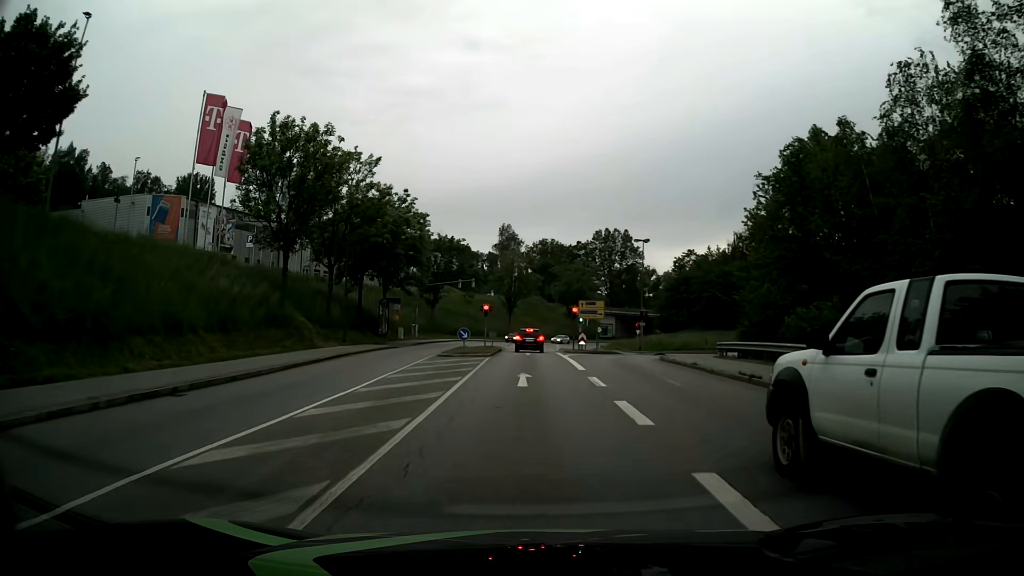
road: tertiary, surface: asphalt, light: Day
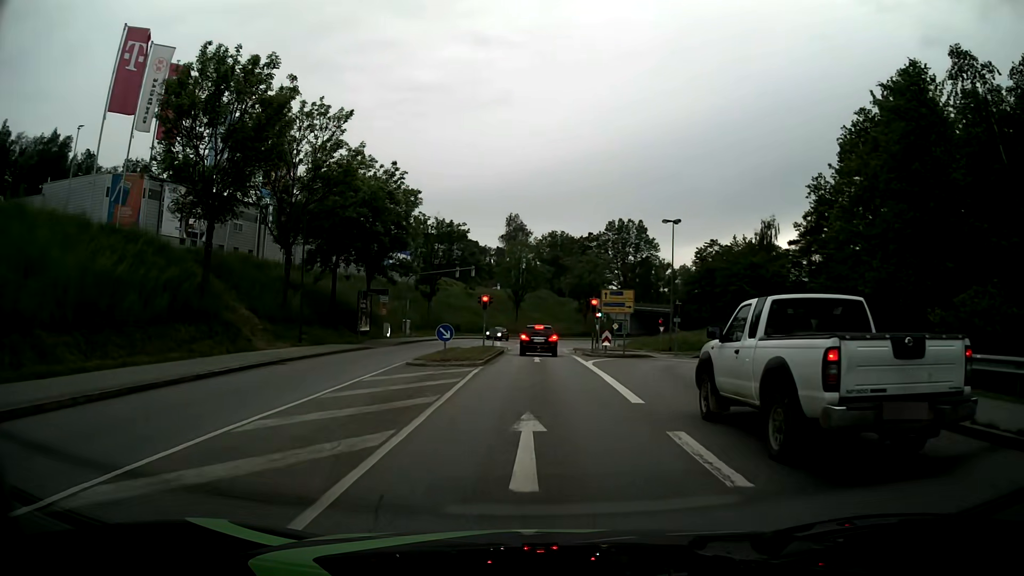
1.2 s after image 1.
(0.0, +9.6) m; 0°
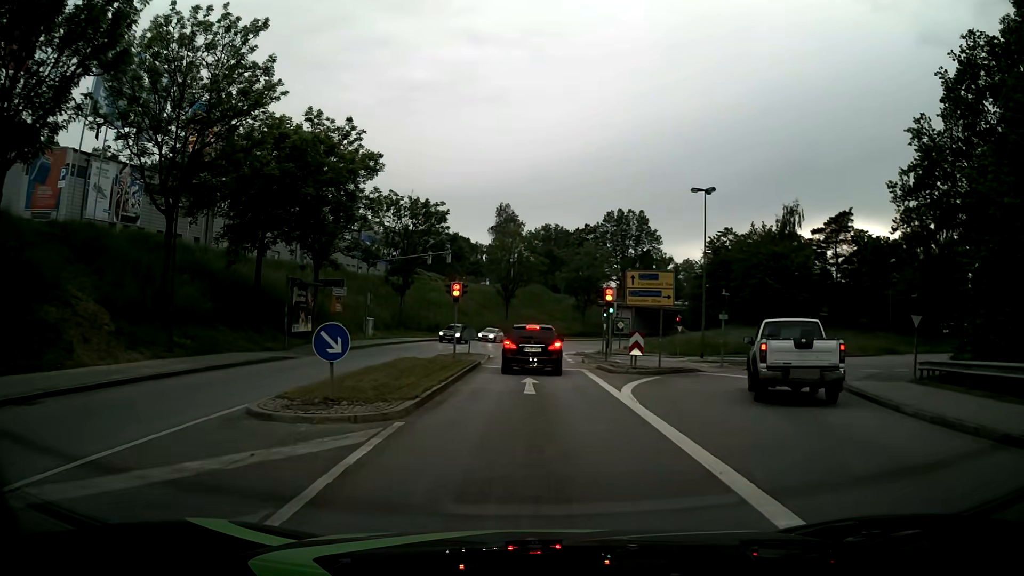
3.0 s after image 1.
(0.0, +11.8) m; 0°
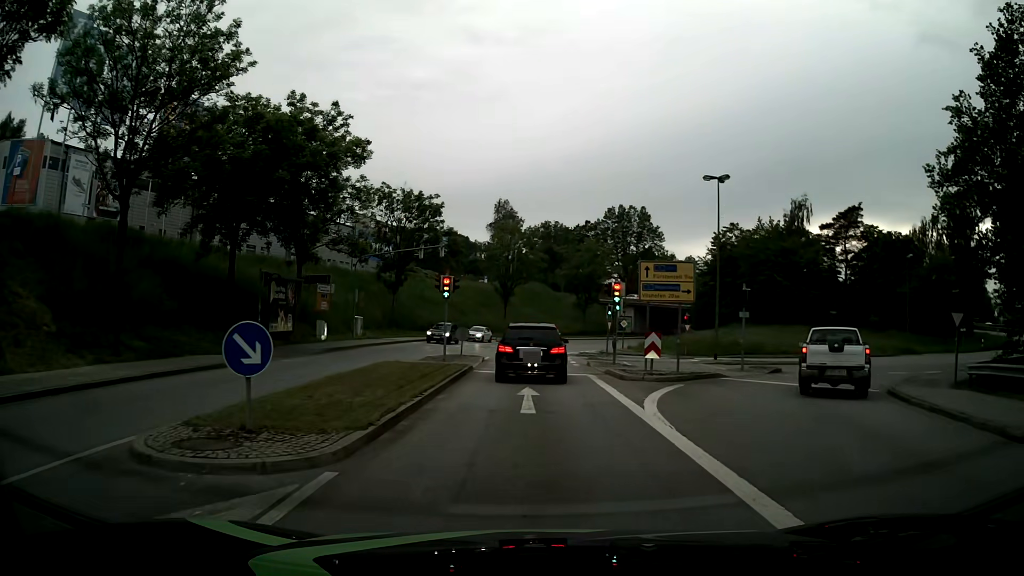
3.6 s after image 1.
(0.0, +3.1) m; +1°
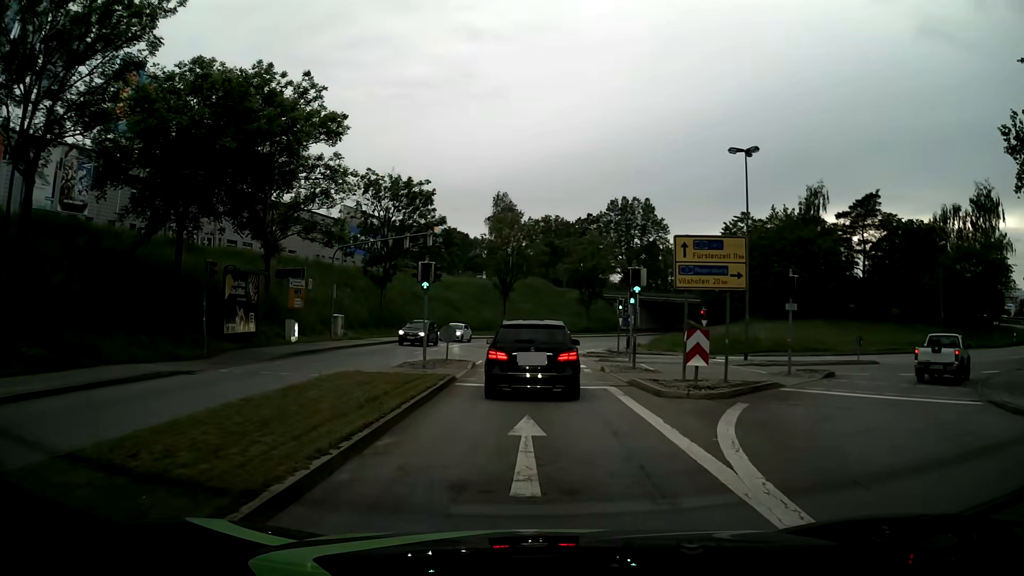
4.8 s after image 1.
(0.0, +5.1) m; 0°
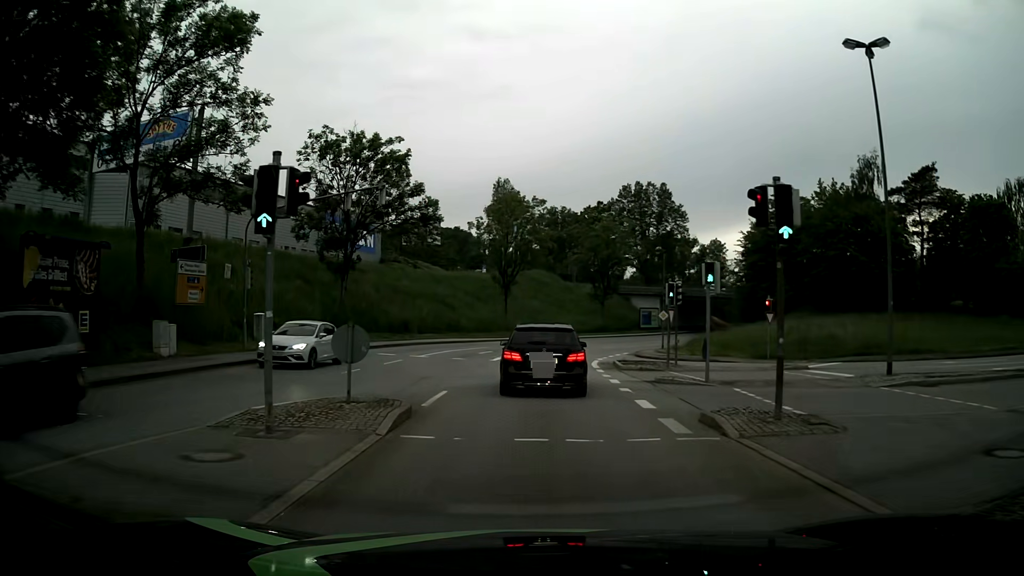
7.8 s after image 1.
(-0.1, +13.6) m; 0°
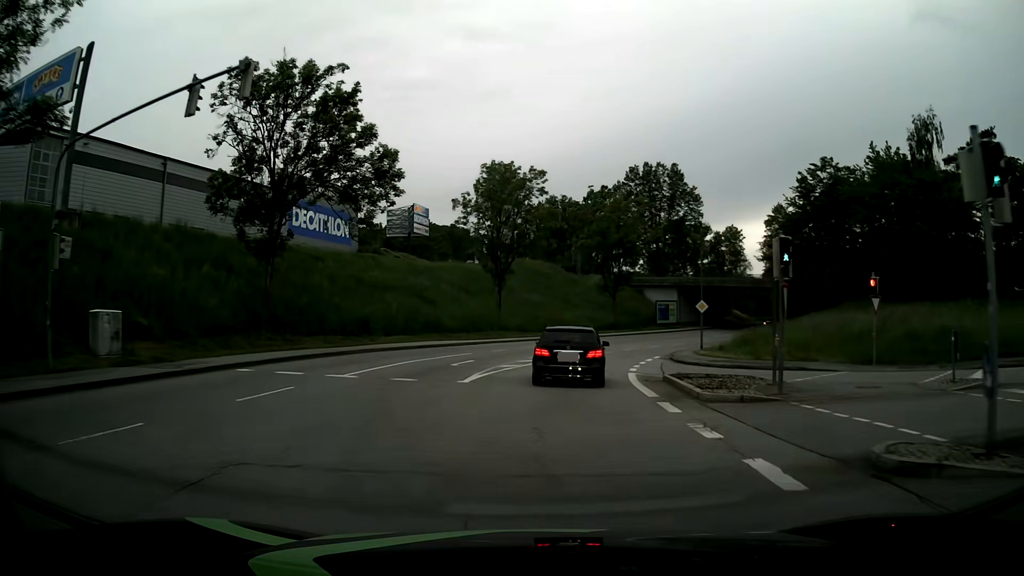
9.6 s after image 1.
(0.0, +12.9) m; 0°
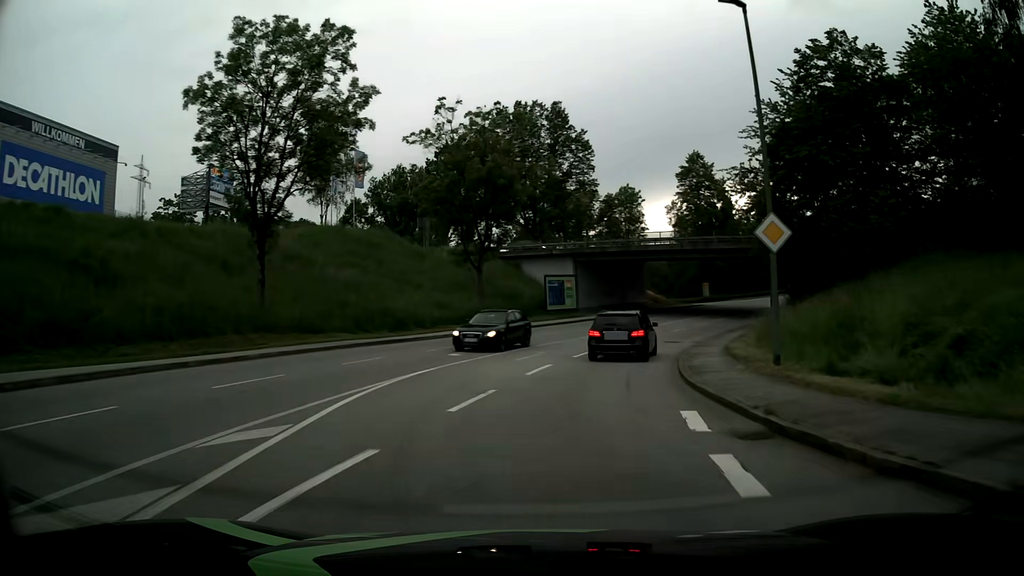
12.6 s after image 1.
(+2.8, +29.4) m; +12°
(0, +10) (+2, +20) (+5, +29) (+8, +39) (+13, +48) (+18, +56) (+24, +64) (+30, +72) (+38, +79) (+46, +85) m
